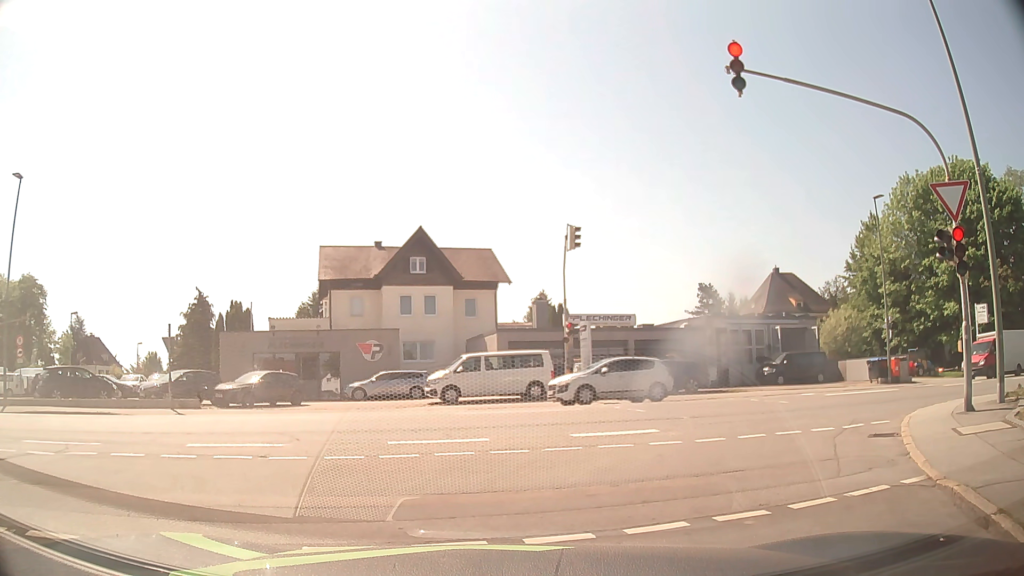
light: Day
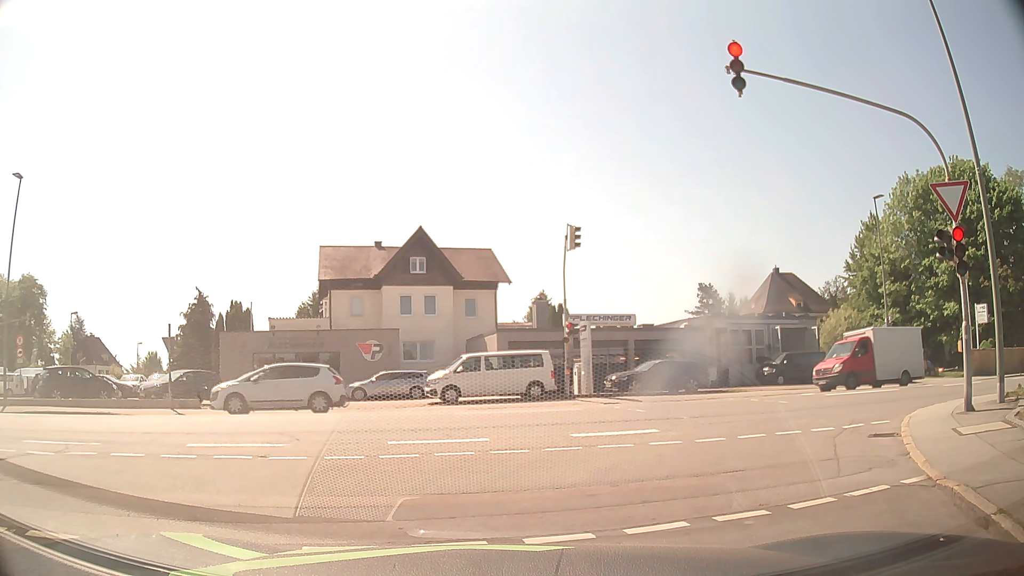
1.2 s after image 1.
(0.0, 0.0) m; 0°
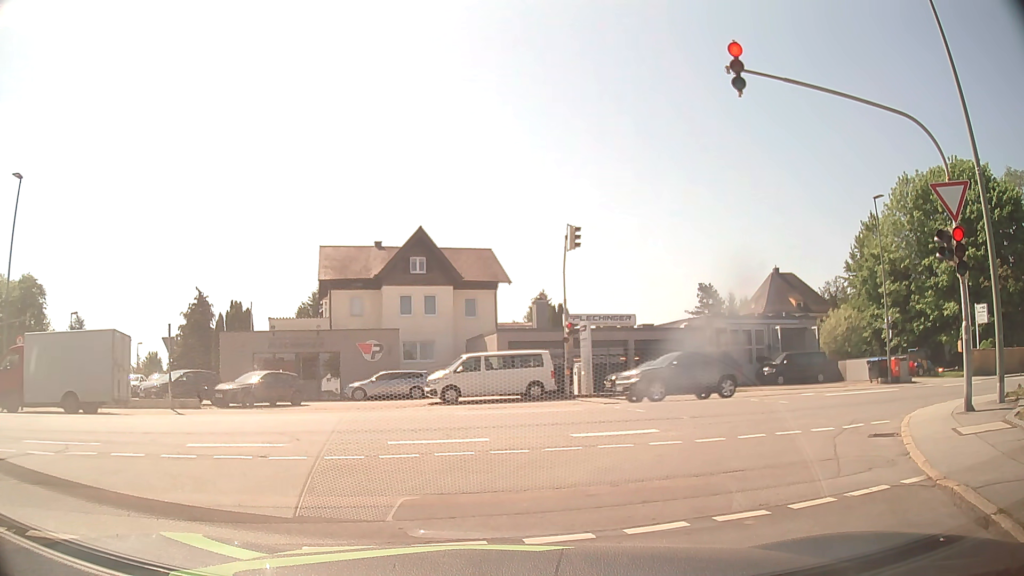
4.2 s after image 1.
(0.0, 0.0) m; 0°
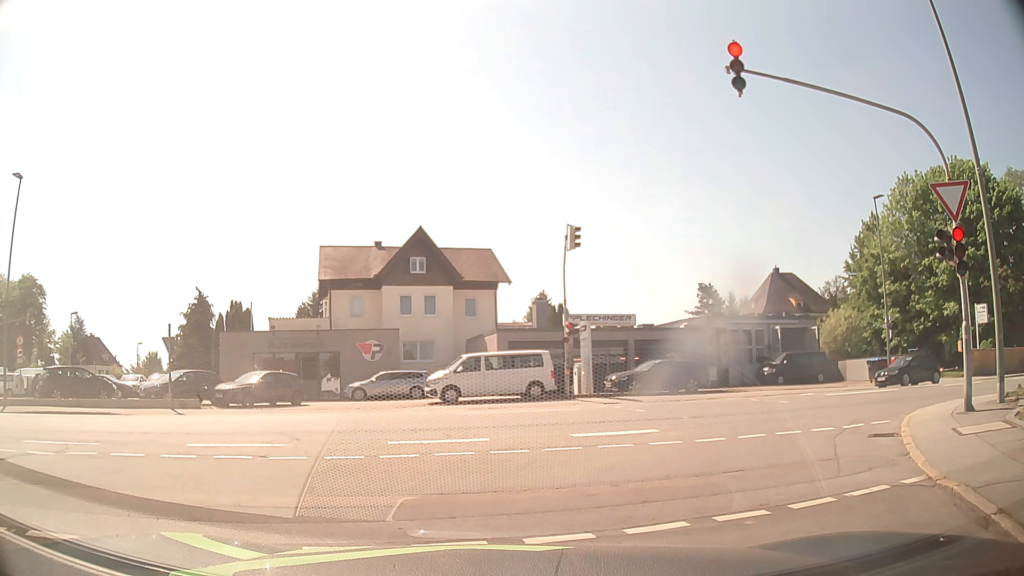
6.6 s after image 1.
(0.0, 0.0) m; 0°
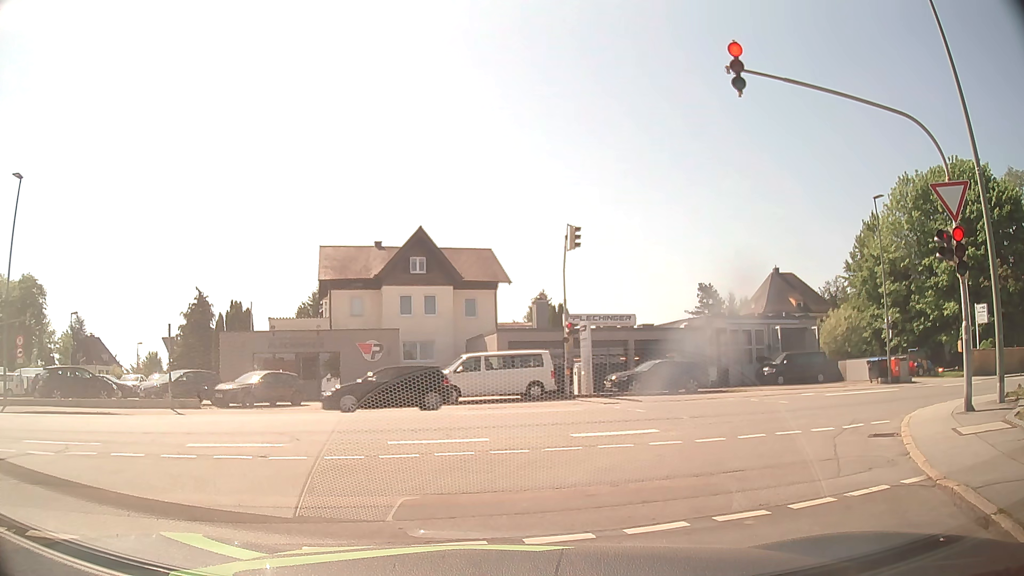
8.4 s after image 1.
(0.0, 0.0) m; 0°
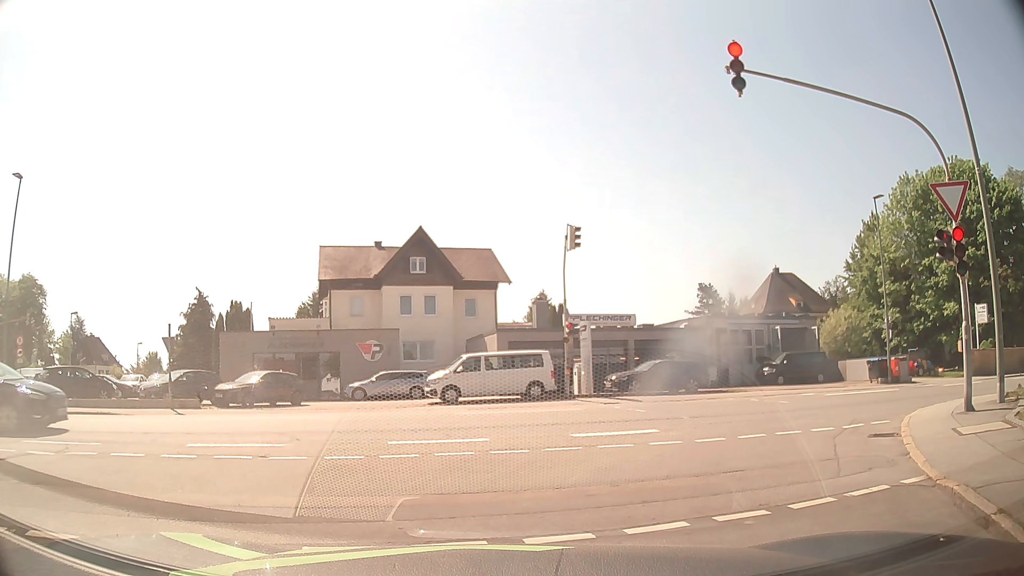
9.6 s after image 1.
(0.0, 0.0) m; 0°
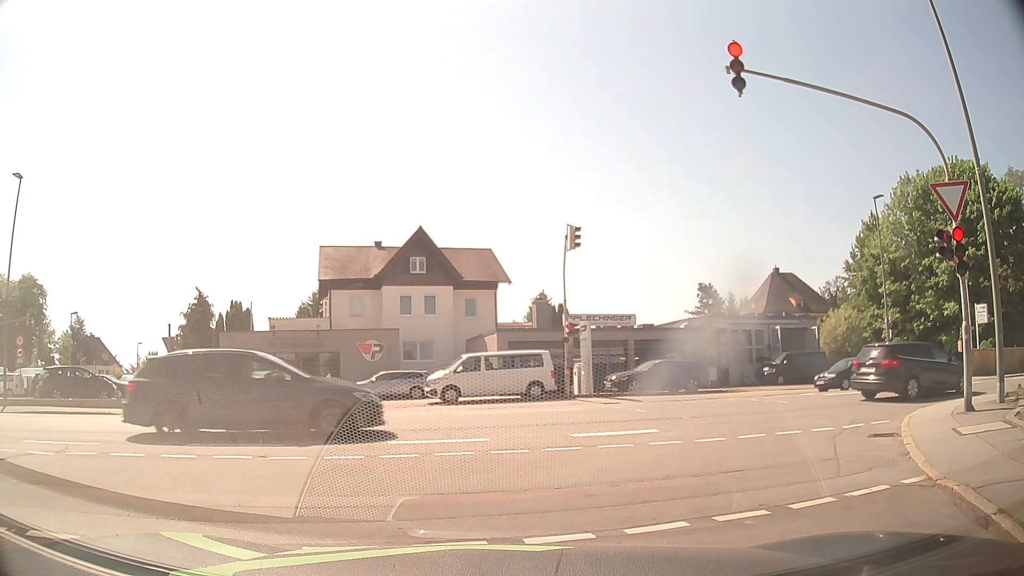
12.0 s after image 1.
(0.0, 0.0) m; 0°
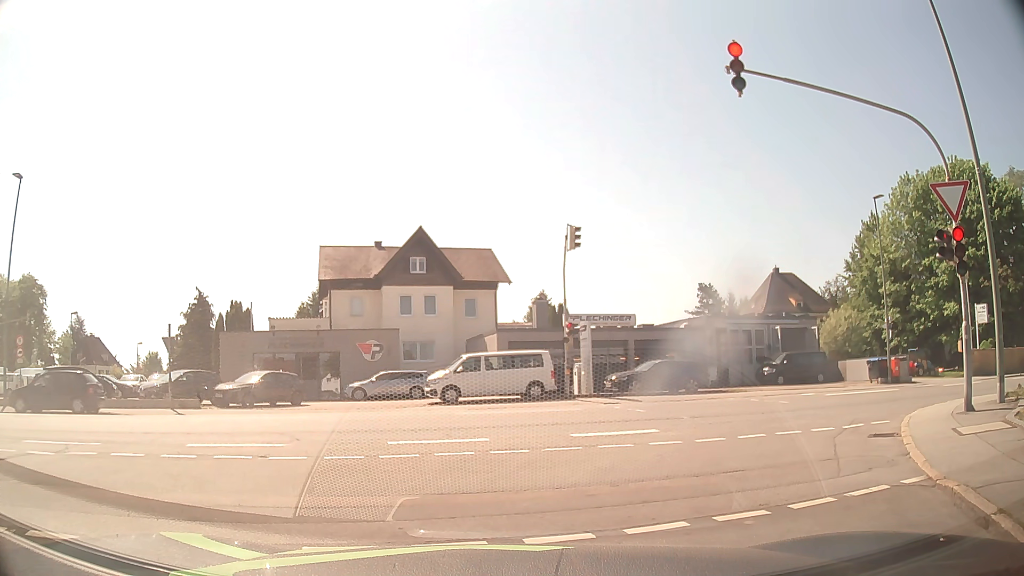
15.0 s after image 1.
(0.0, 0.0) m; 0°
